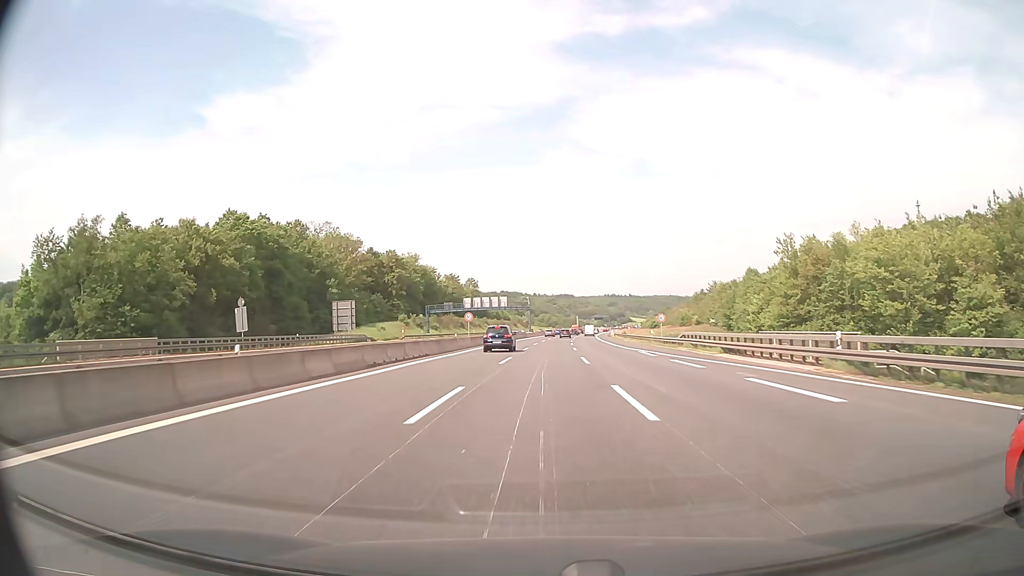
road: motorway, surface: asphalt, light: Day
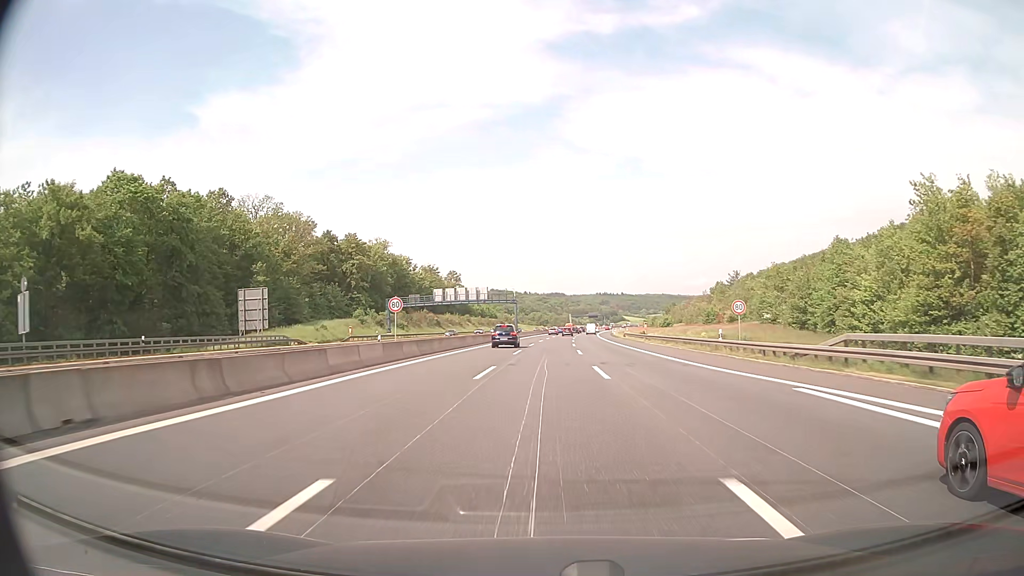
(+0.1, +27.7) m; +1°
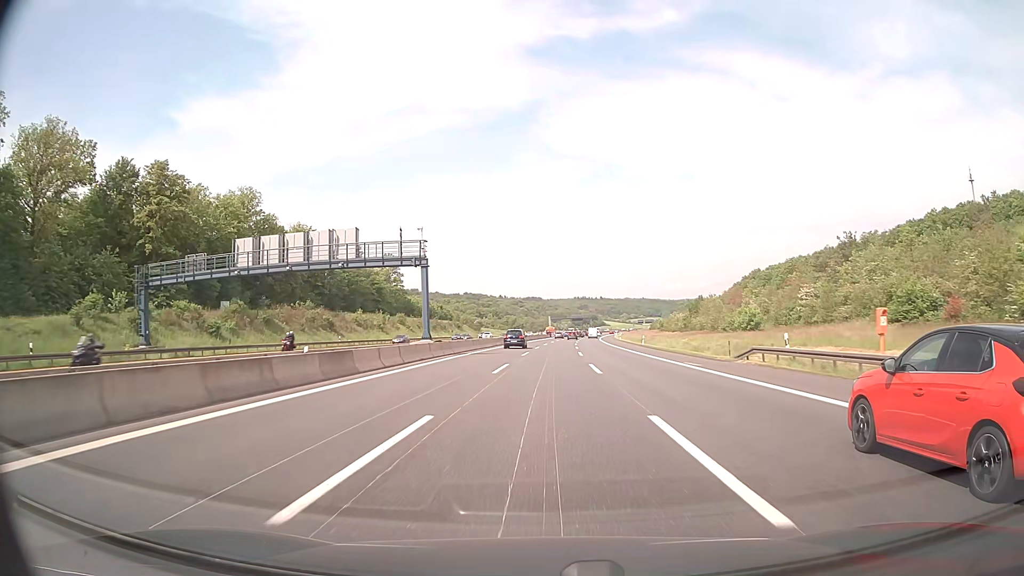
(+1.1, +67.3) m; +2°
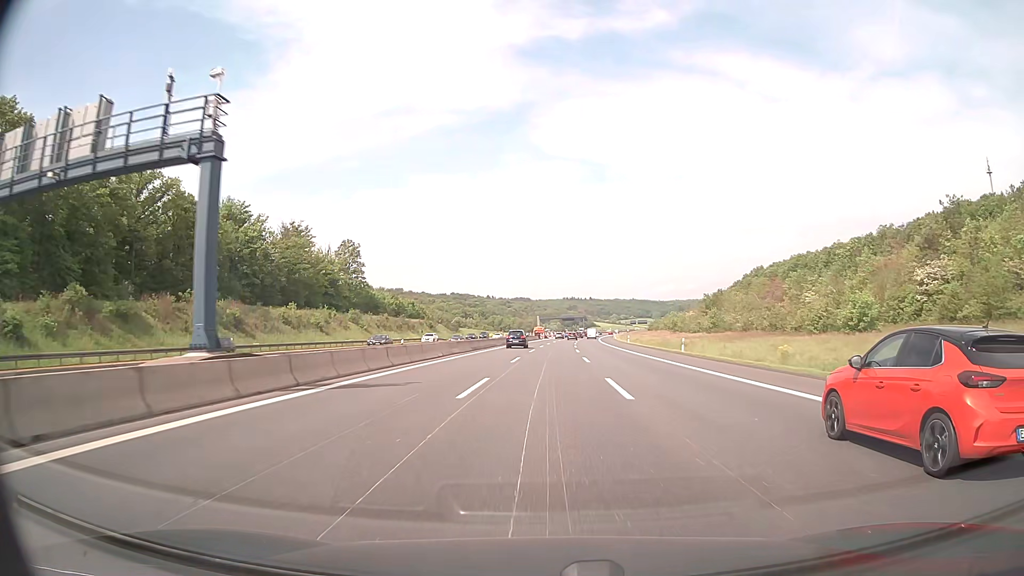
(+0.2, +26.8) m; +1°
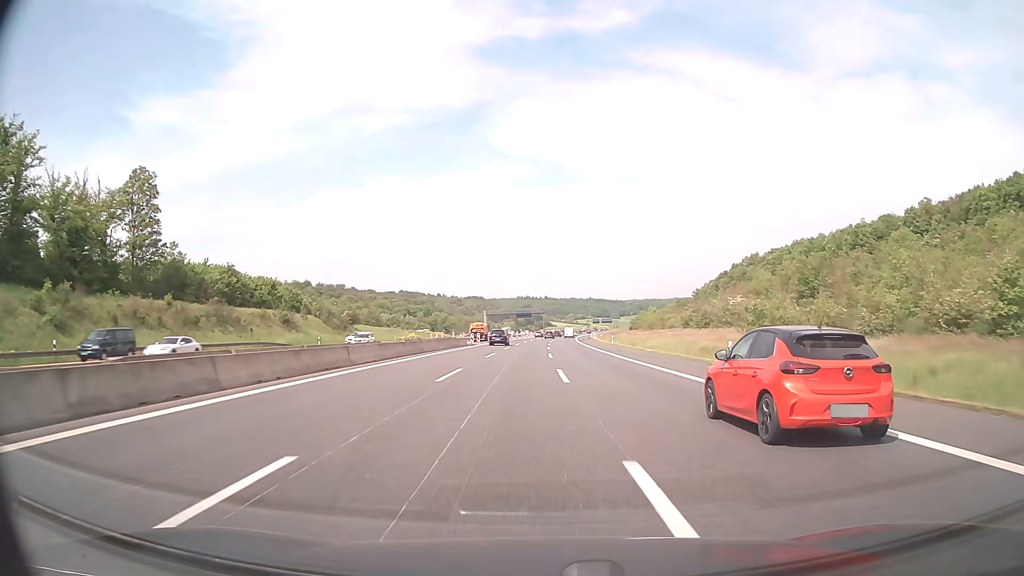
(+2.0, +67.3) m; +4°
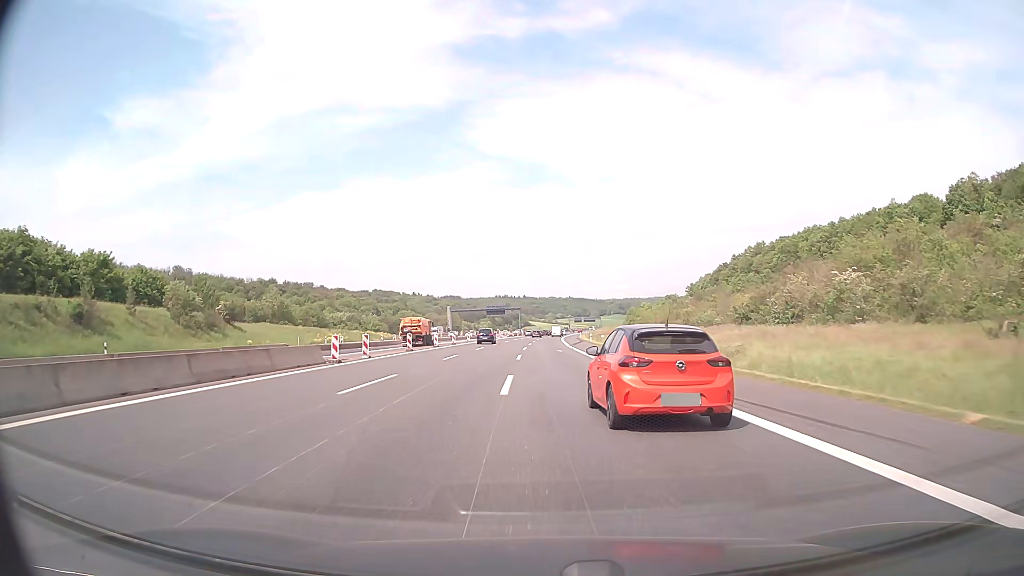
(+0.8, +40.3) m; +2°
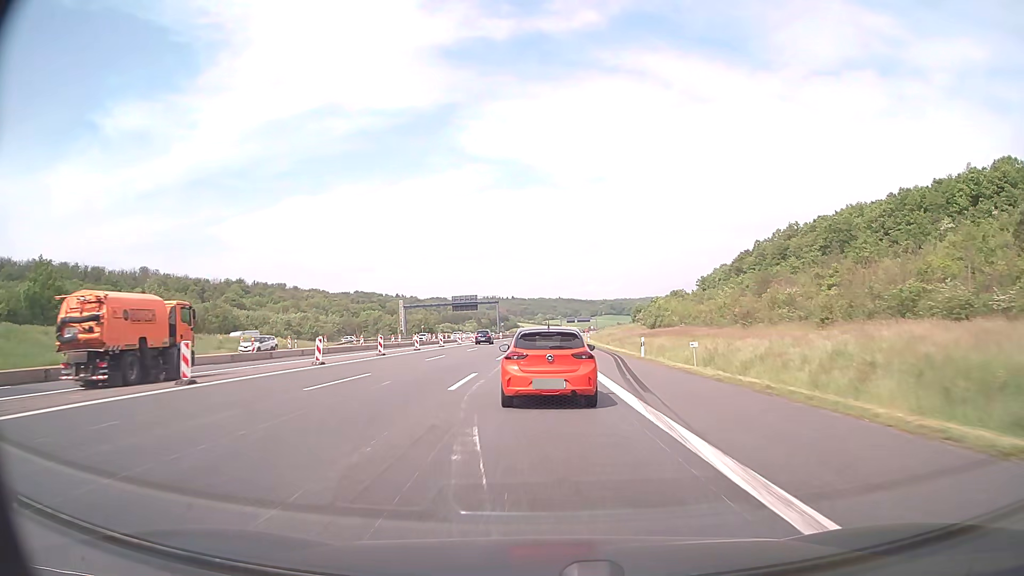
(+0.4, +52.6) m; +1°
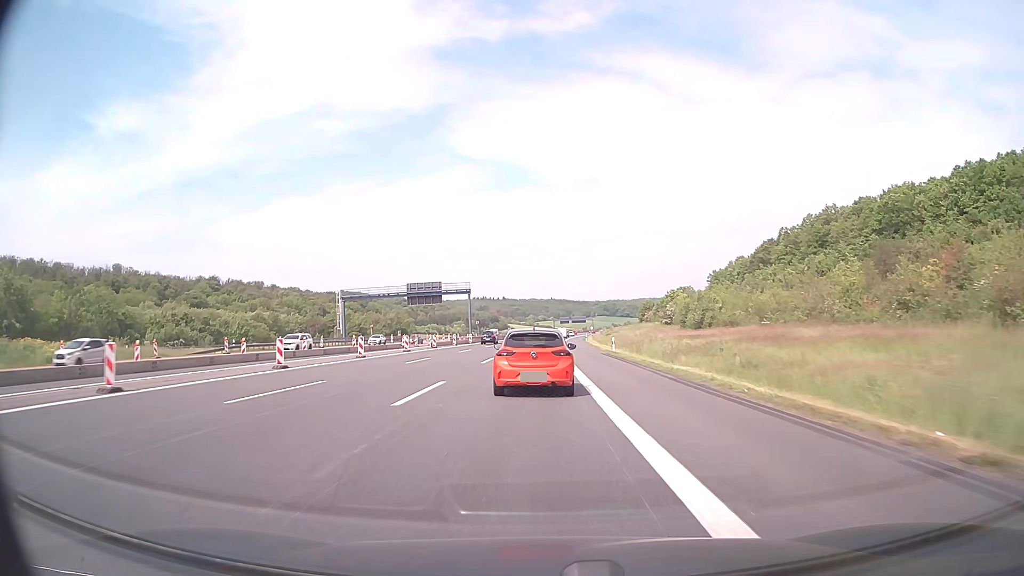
(+0.2, +39.5) m; +1°
(0, +10) (0, +20) (0, +30) (0, +40) (0, +50) (0, +60) (0, +70) (+1, +80) (+1, +90) (+1, +100) m
